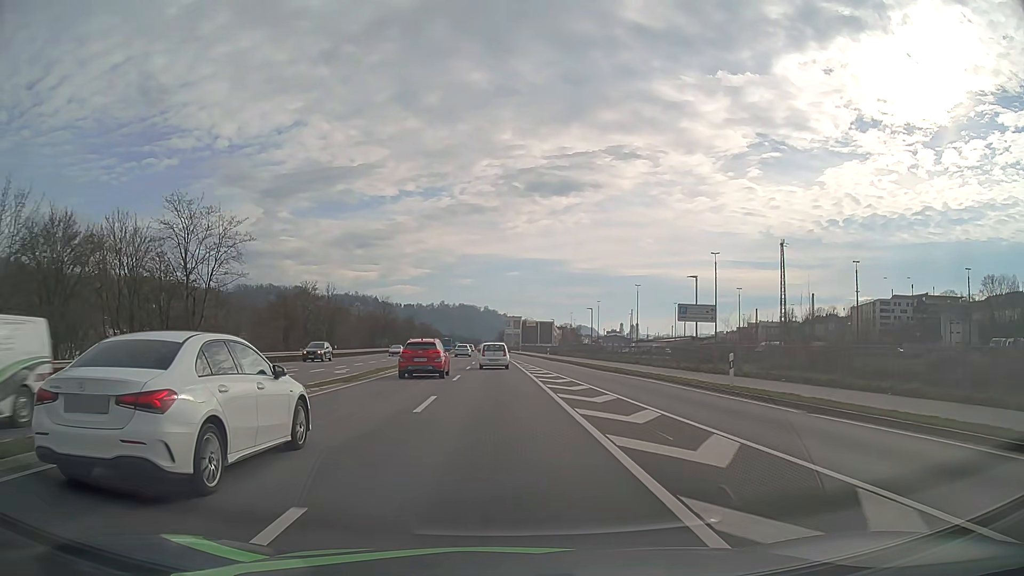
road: primary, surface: asphalt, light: Day
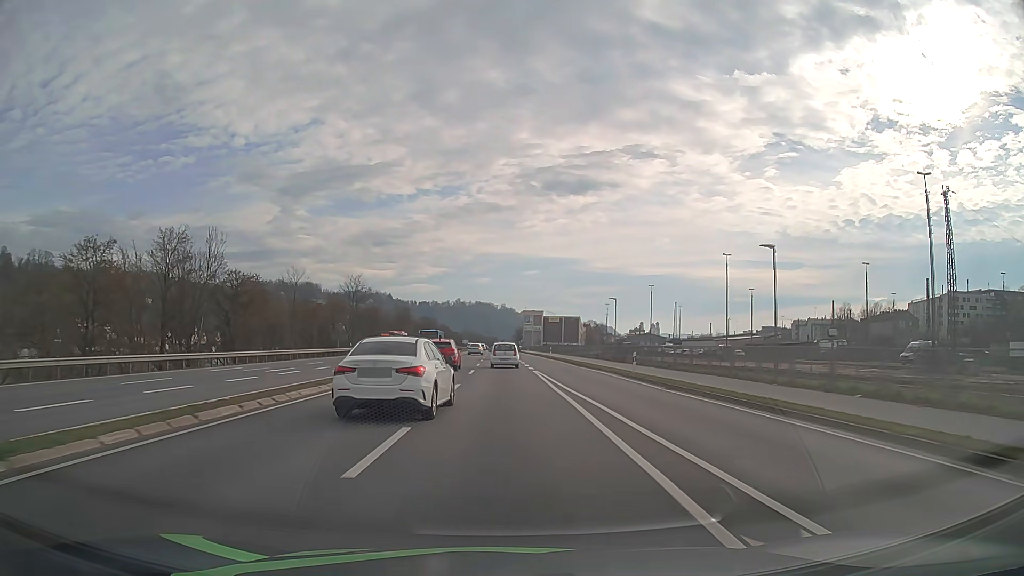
(-0.6, +42.7) m; -1°
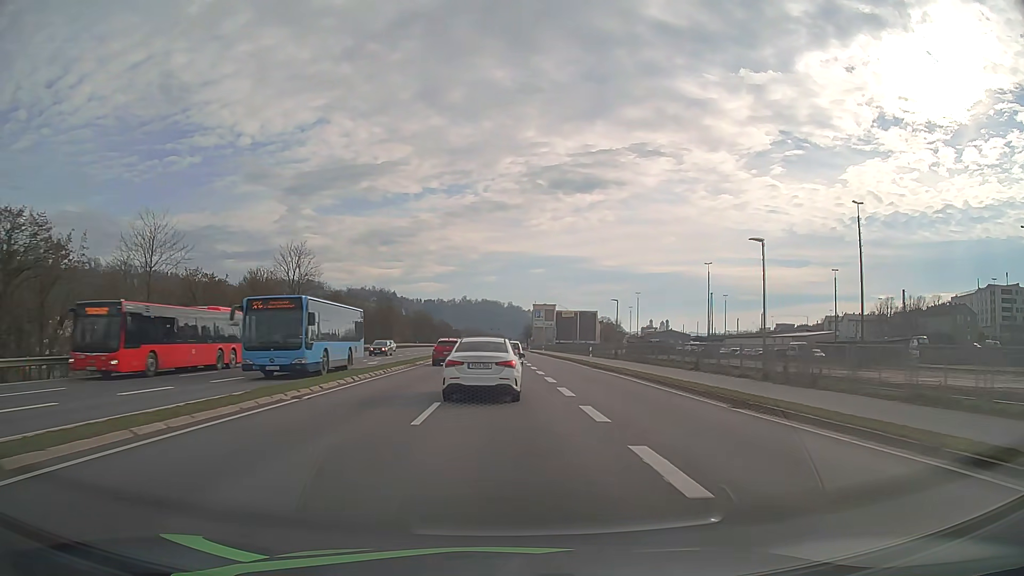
(-0.1, +31.7) m; 0°
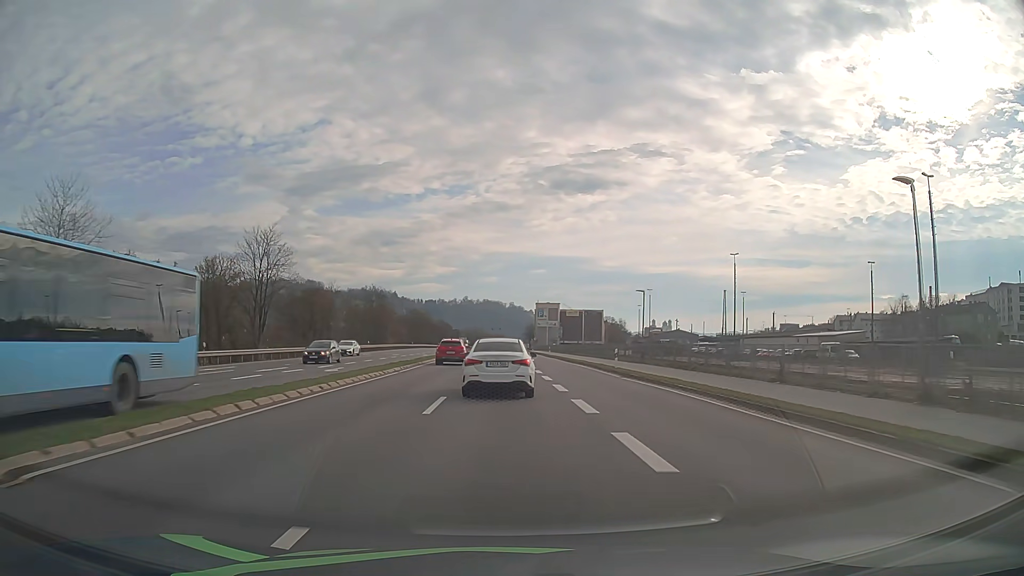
(0.0, +10.3) m; 0°
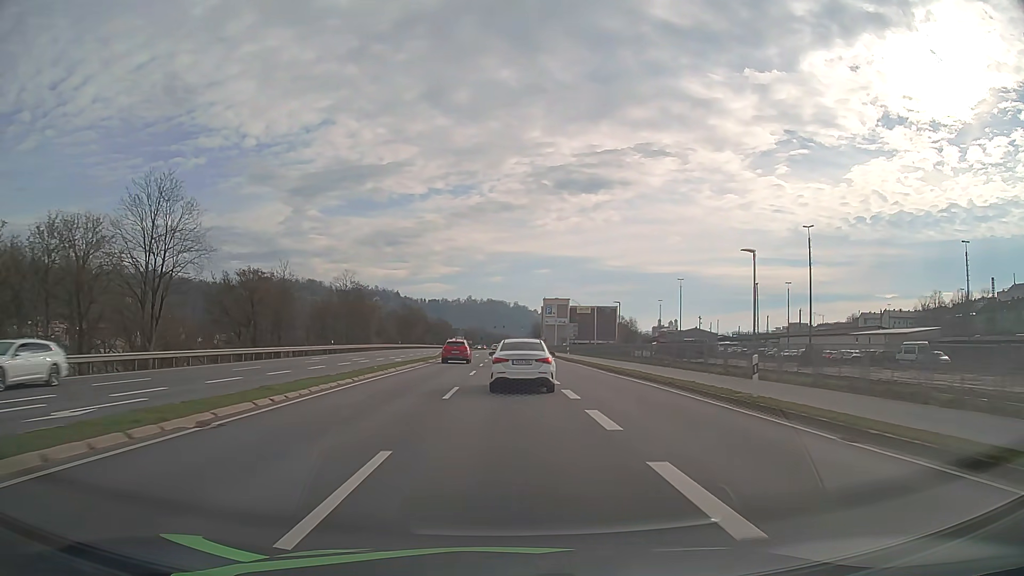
(0.0, +20.5) m; 0°
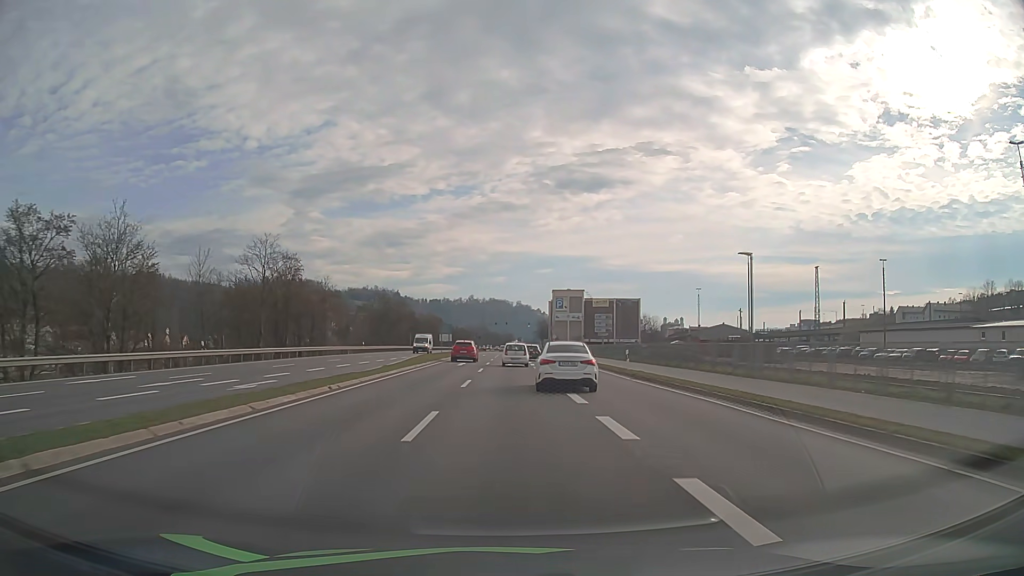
(-0.1, +30.9) m; 0°
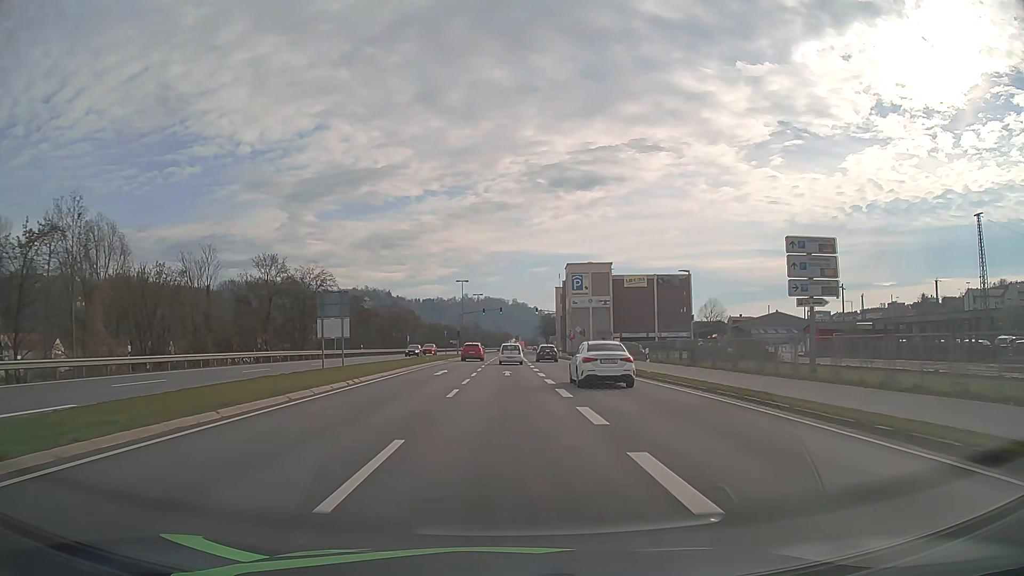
(+0.2, +52.1) m; 0°
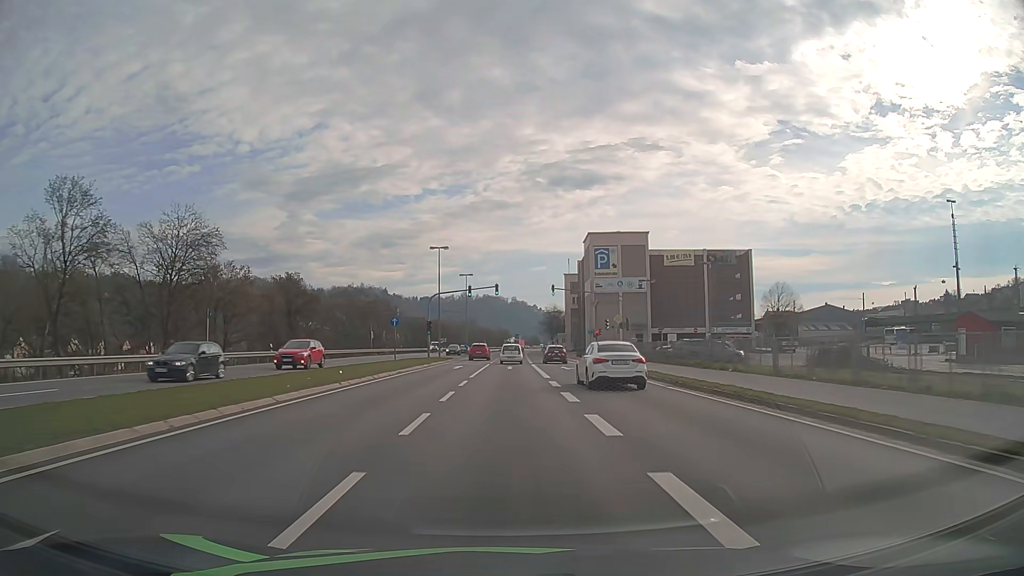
(0.0, +31.4) m; 0°
